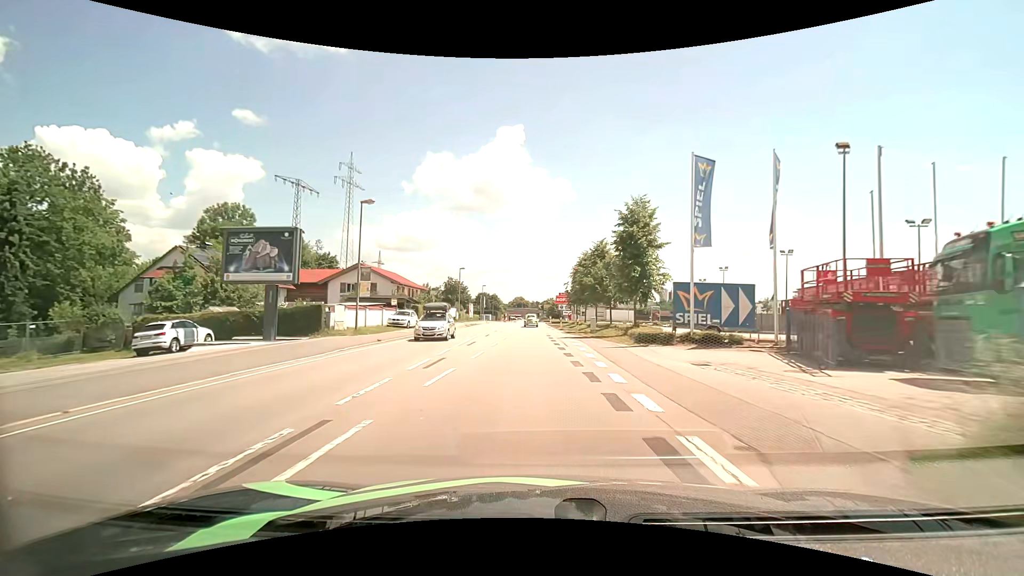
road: primary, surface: asphalt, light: Day
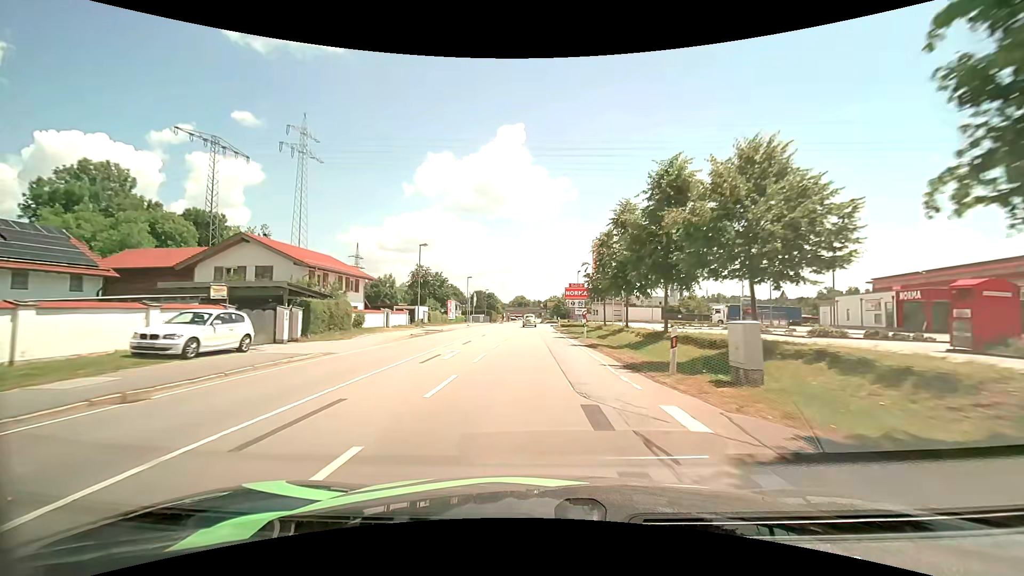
(-0.1, +25.2) m; -1°
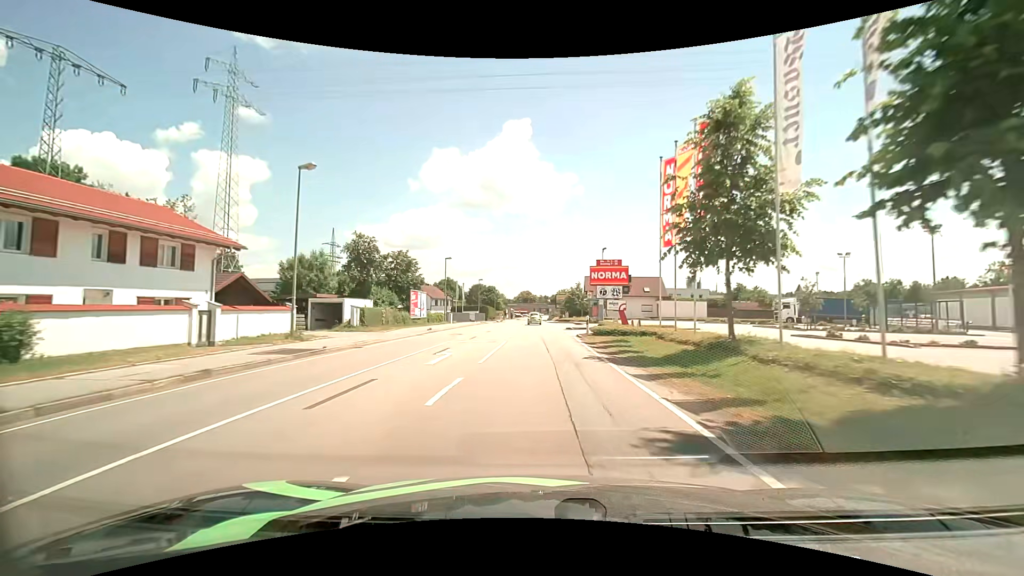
(-0.1, +24.8) m; 0°
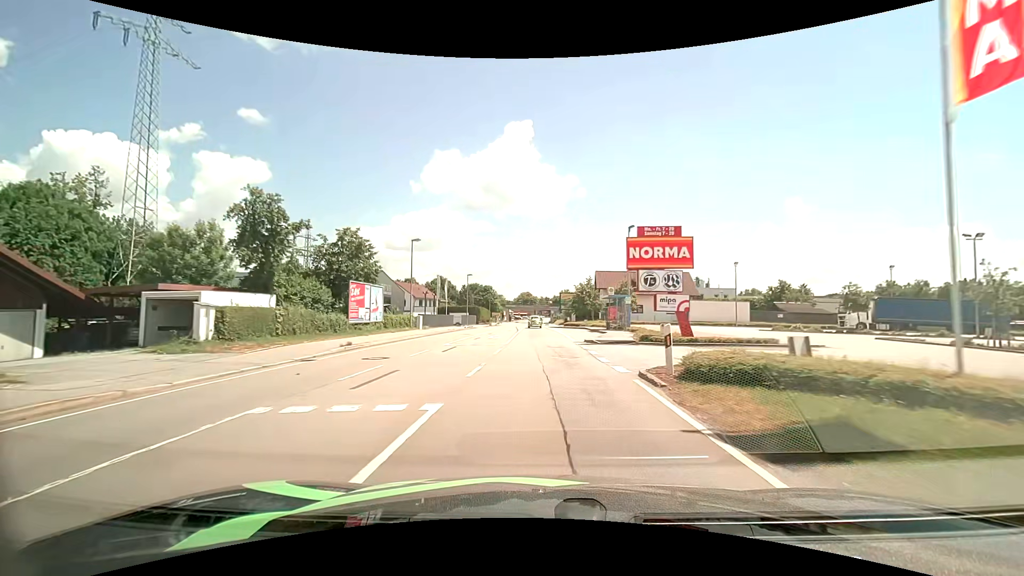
(-0.1, +16.2) m; 0°
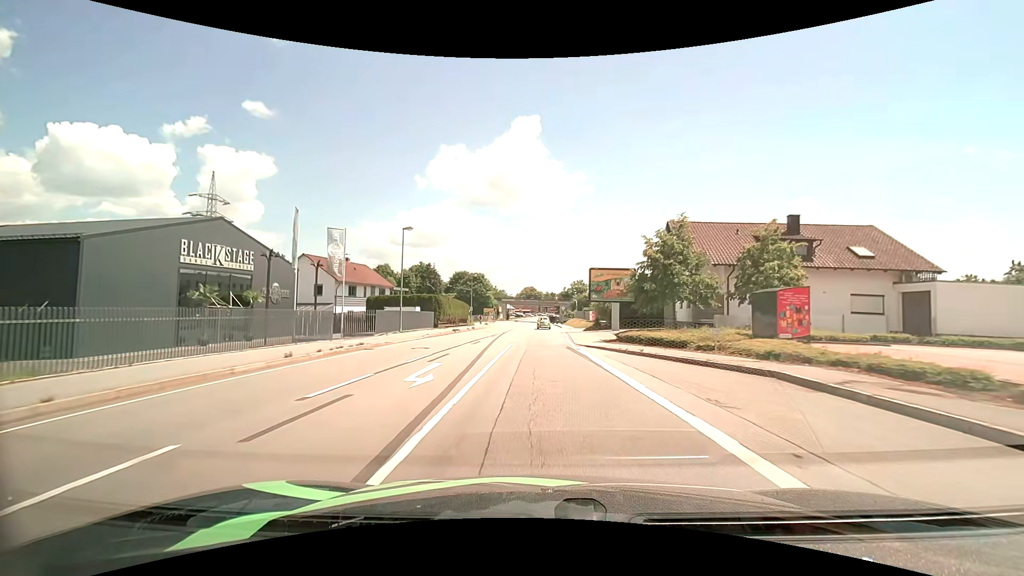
(-0.2, +39.9) m; -1°
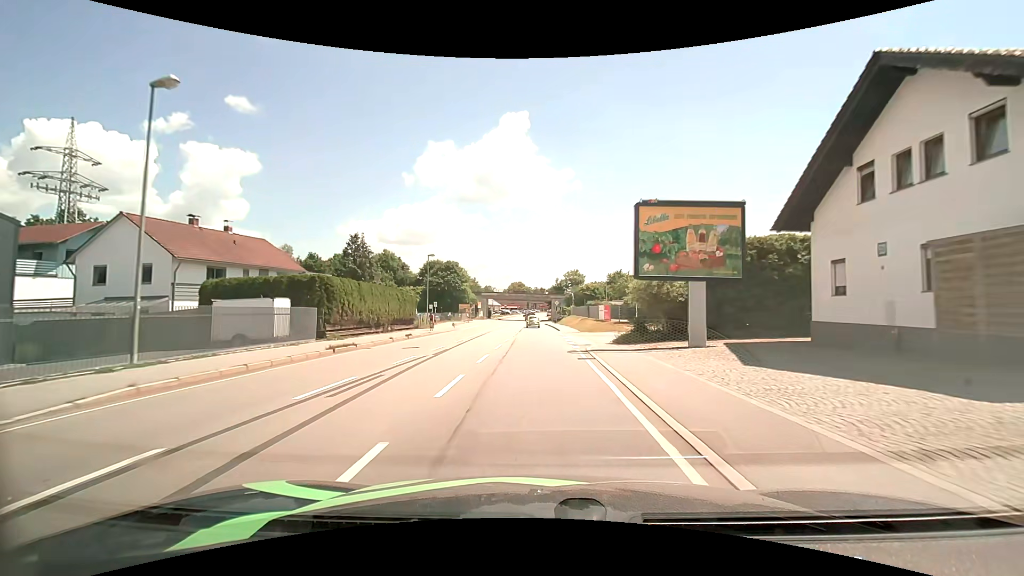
(+0.3, +24.0) m; +1°
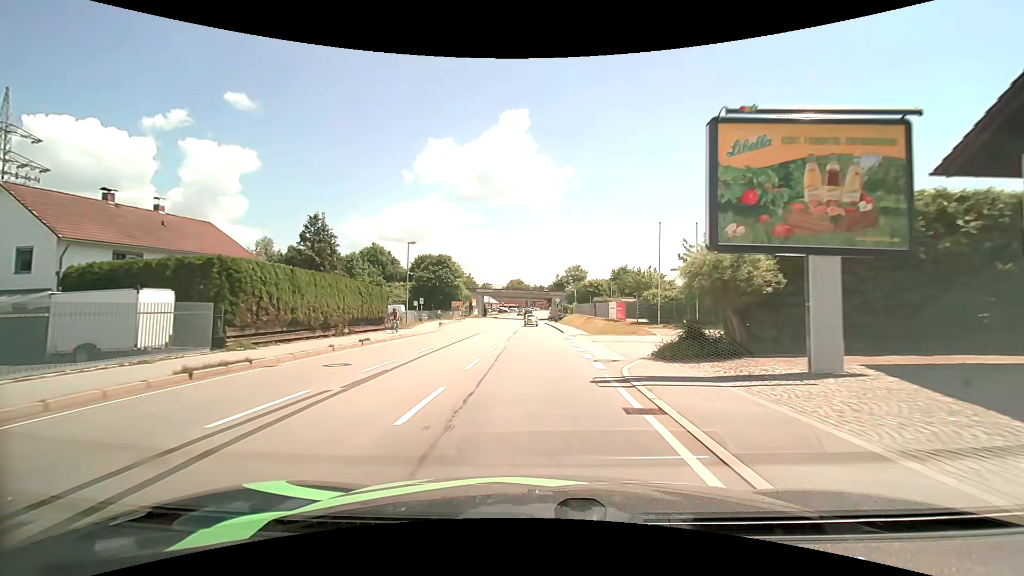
(0.0, +8.1) m; 0°
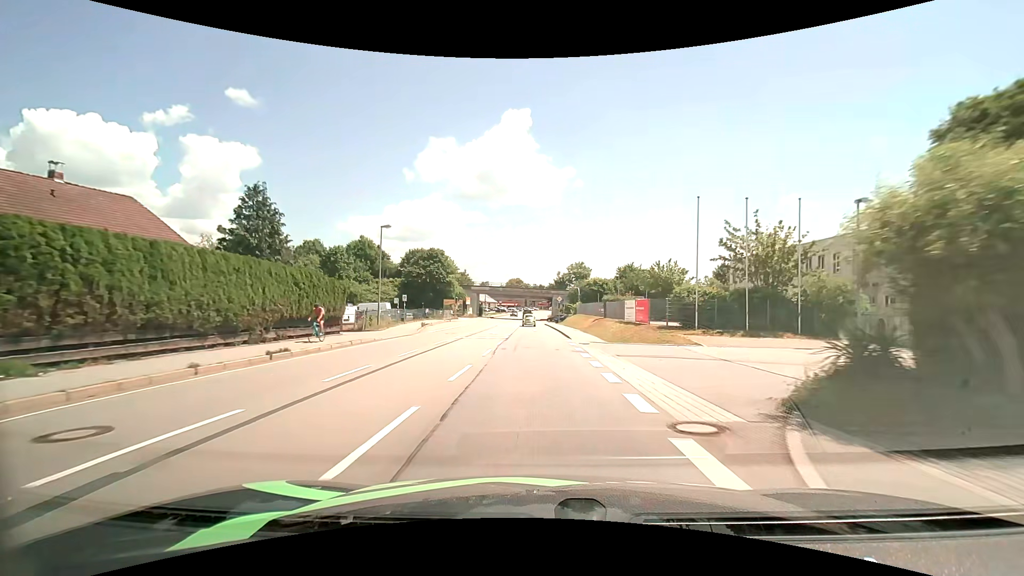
(0.0, +8.0) m; 0°
(0, +10) (0, +20) (0, +30) (0, +40) (0, +50) (0, +60) (-1, +70) (-1, +80) (-1, +90) (0, +100) m
